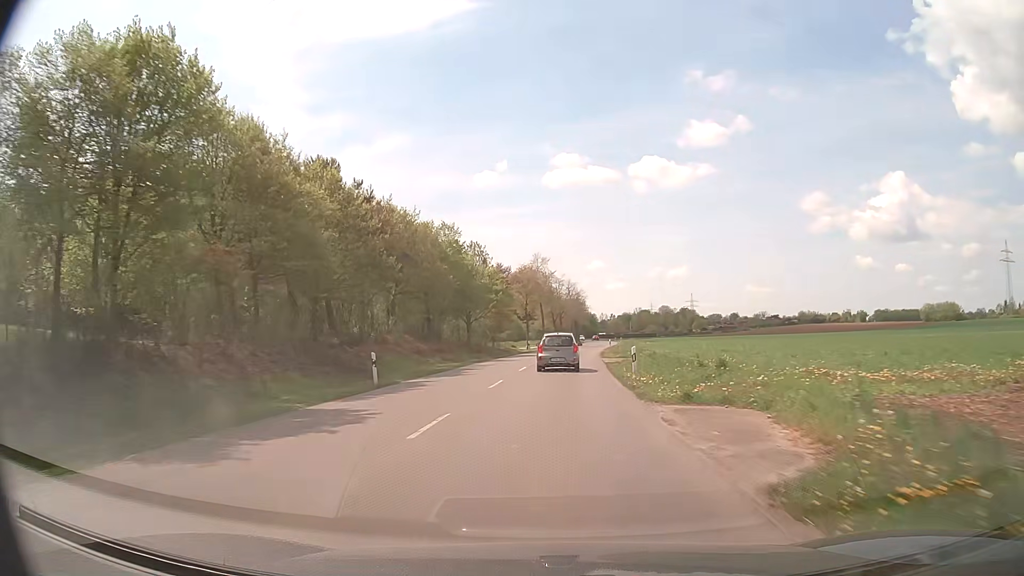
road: tertiary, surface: asphalt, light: Day
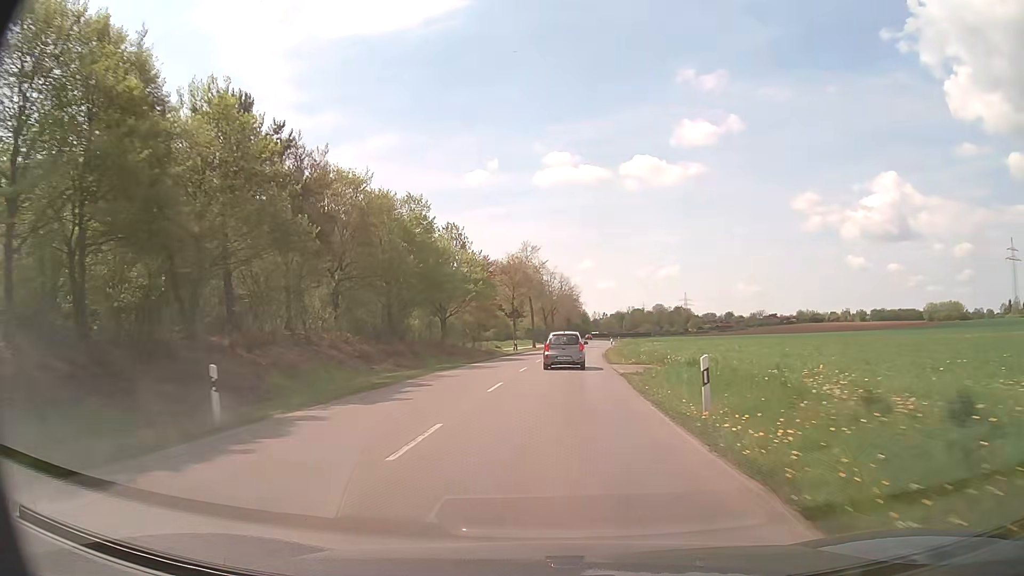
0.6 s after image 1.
(+0.1, +10.6) m; +1°
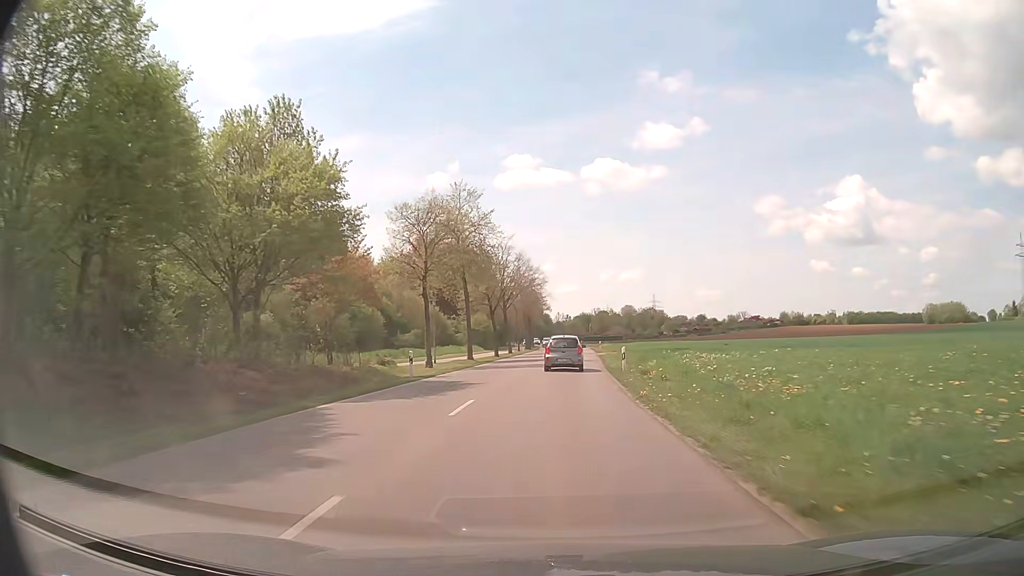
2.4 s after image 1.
(+1.0, +31.6) m; +3°
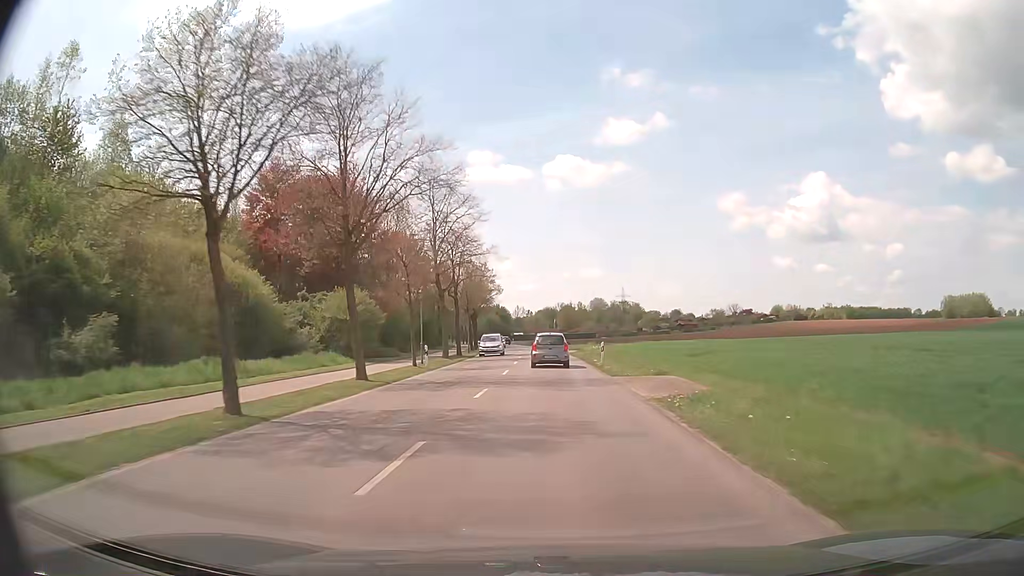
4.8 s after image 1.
(+1.3, +42.4) m; +4°
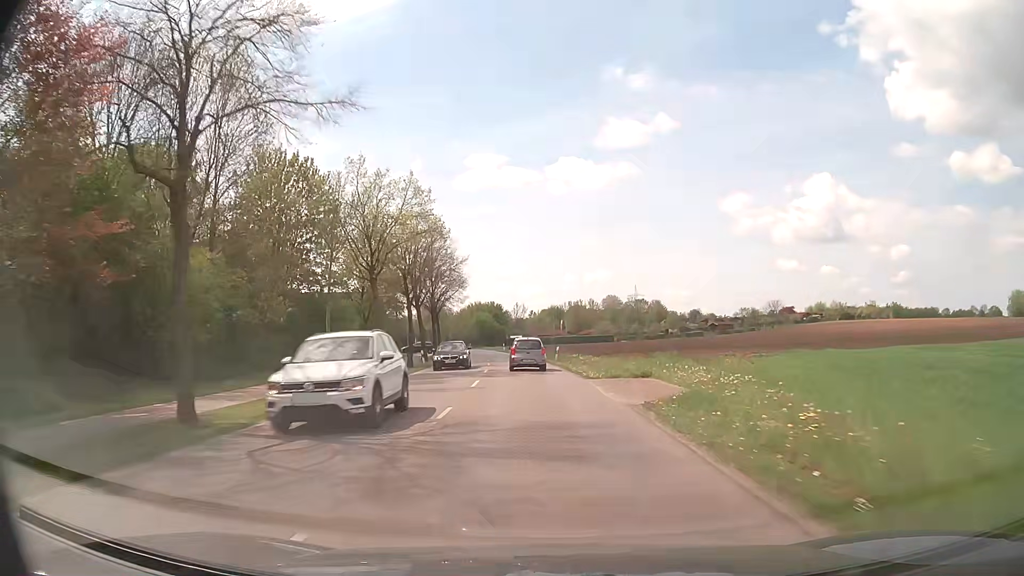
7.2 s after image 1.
(-0.2, +40.9) m; -1°
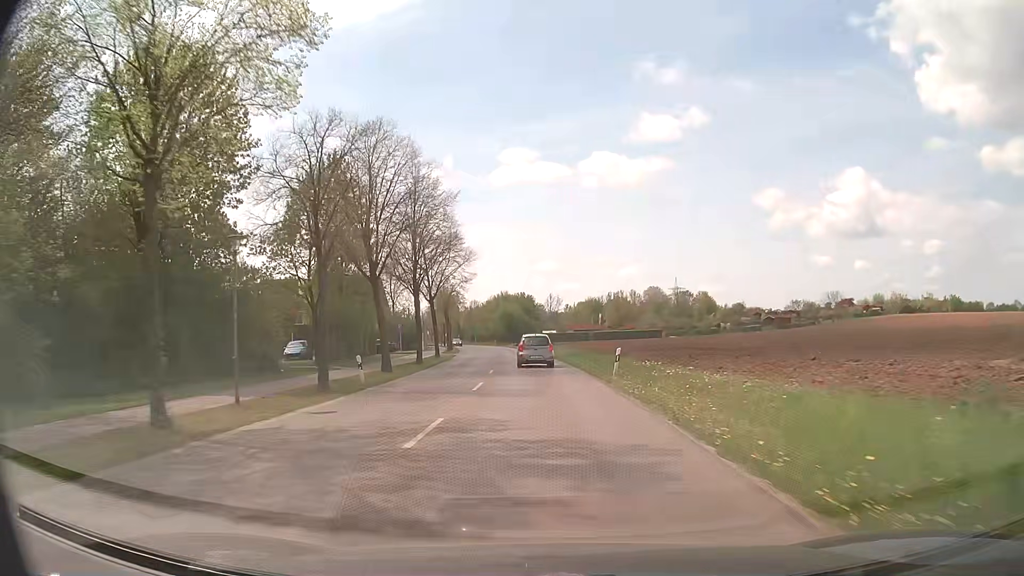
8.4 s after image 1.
(-0.4, +20.9) m; -3°
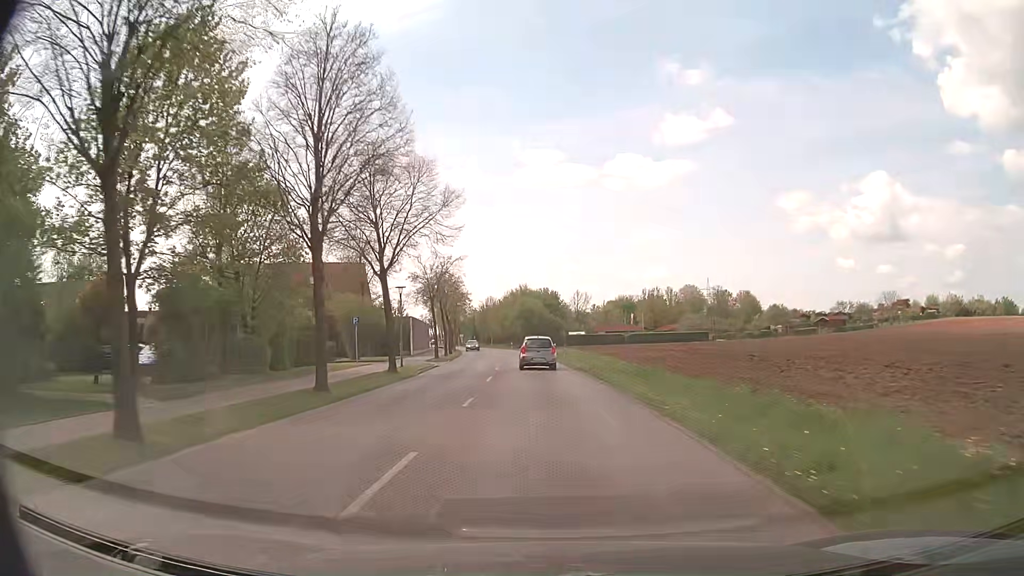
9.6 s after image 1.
(-0.4, +20.8) m; -2°
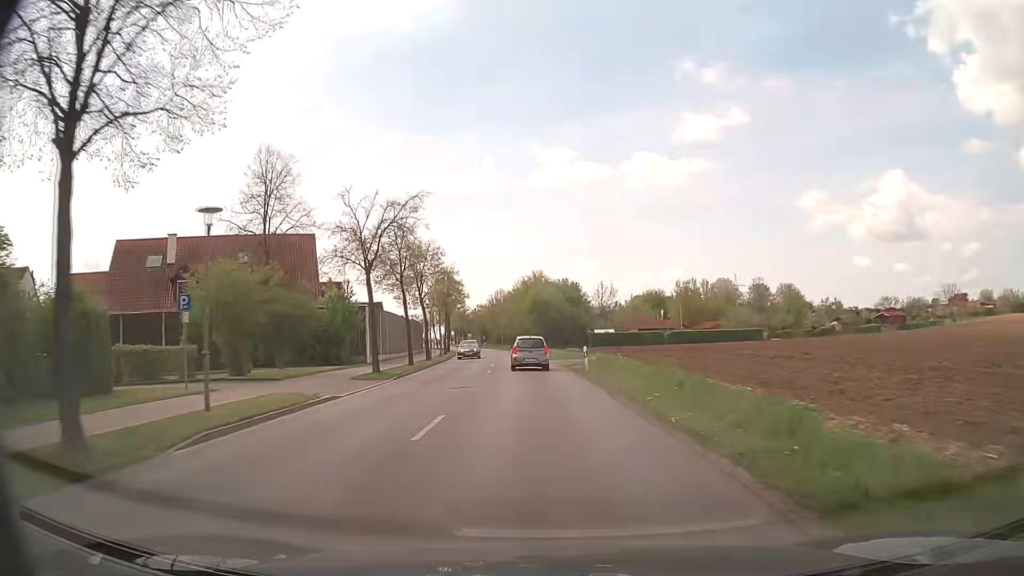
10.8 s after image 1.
(-0.3, +21.4) m; -1°
(0, +10) (0, +20) (-1, +30) (-2, +40) (-2, +50) (-3, +60) (-5, +70) (-6, +80) (-8, +90) (-9, +99) m
